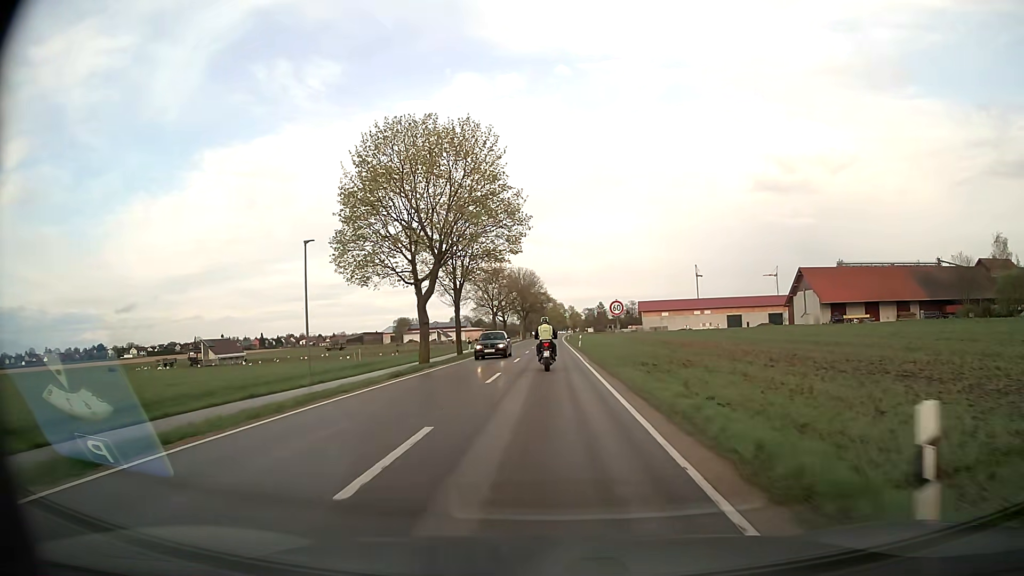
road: secondary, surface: asphalt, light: Day
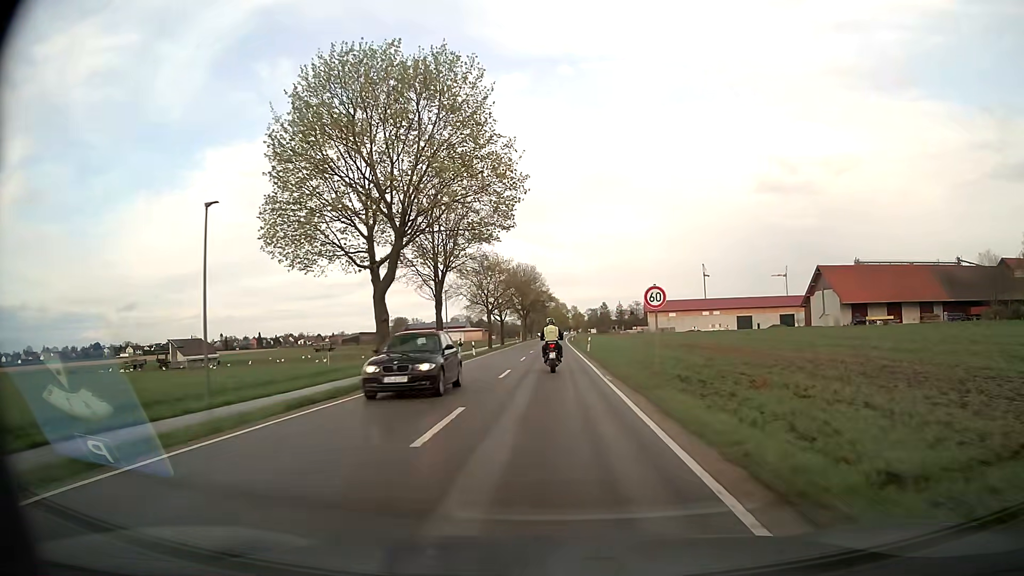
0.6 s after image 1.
(0.0, +9.5) m; 0°
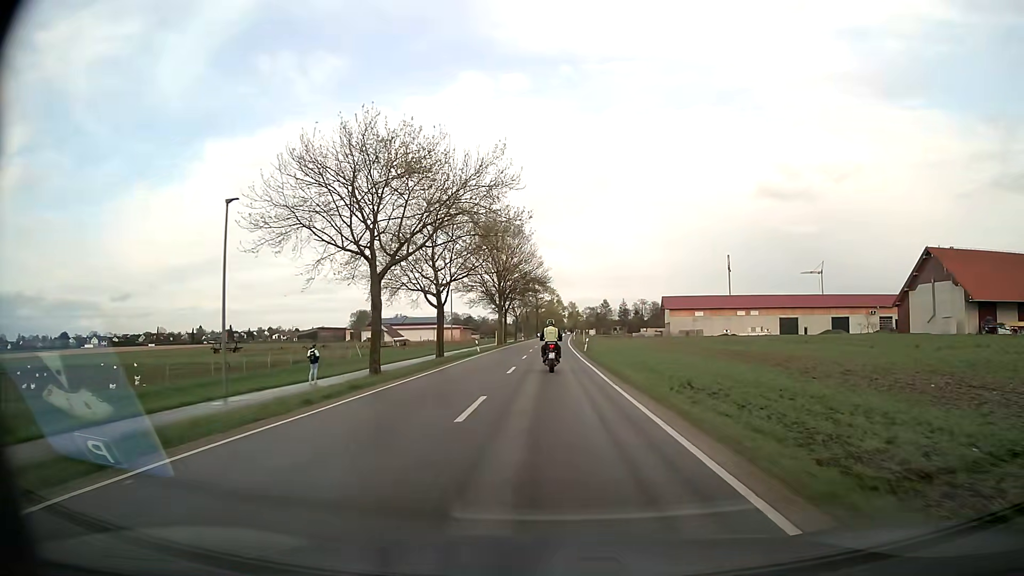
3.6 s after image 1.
(+0.1, +45.9) m; +1°
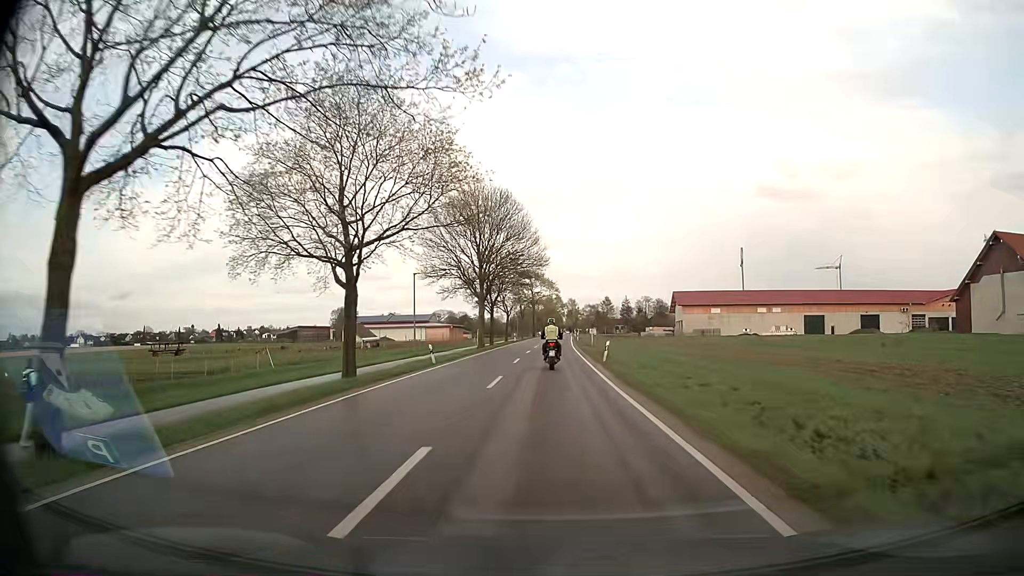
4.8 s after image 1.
(0.0, +18.4) m; 0°
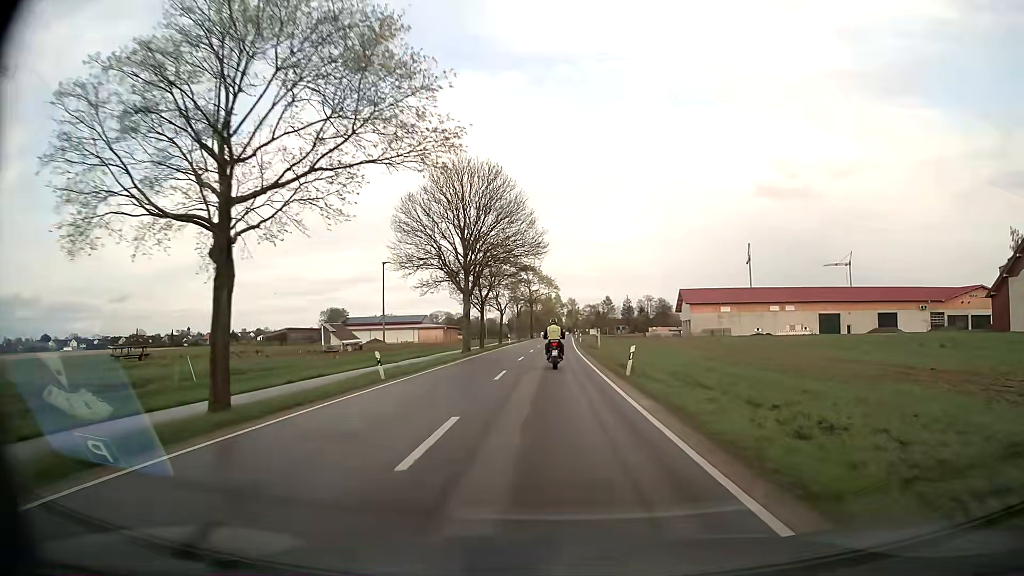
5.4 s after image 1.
(0.0, +9.4) m; 0°
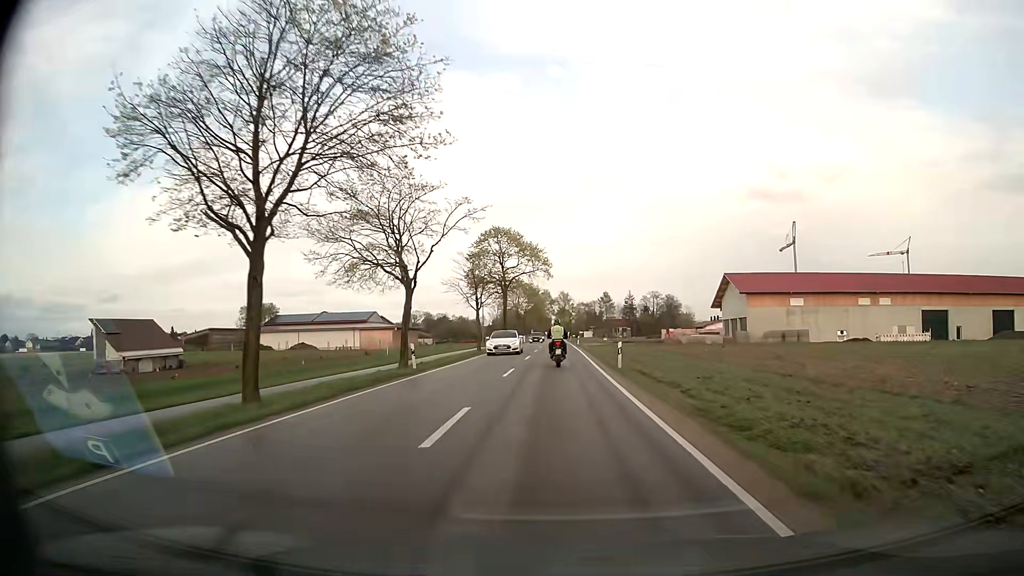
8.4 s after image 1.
(+0.1, +47.0) m; +1°
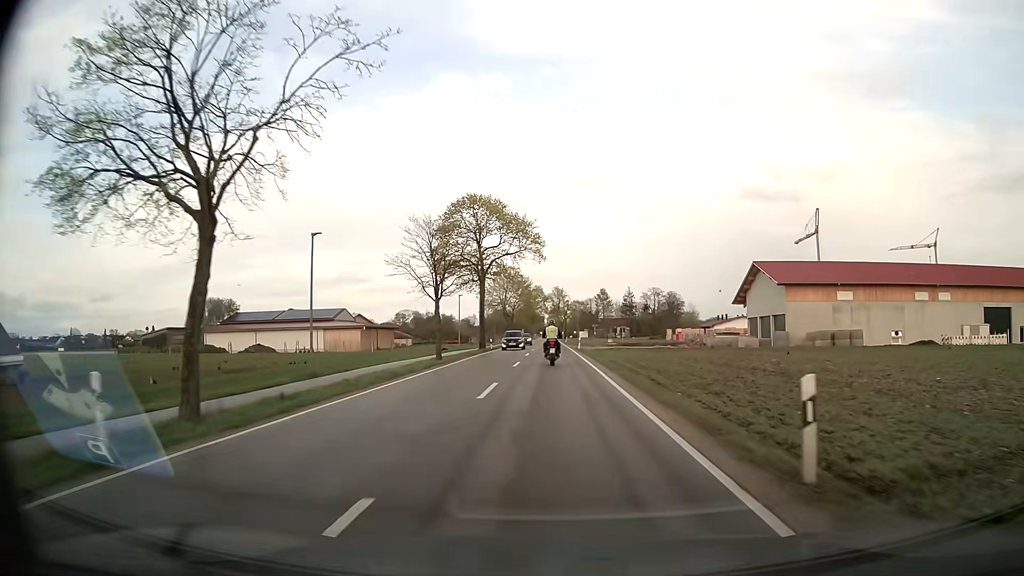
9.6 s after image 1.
(+0.2, +18.3) m; +1°
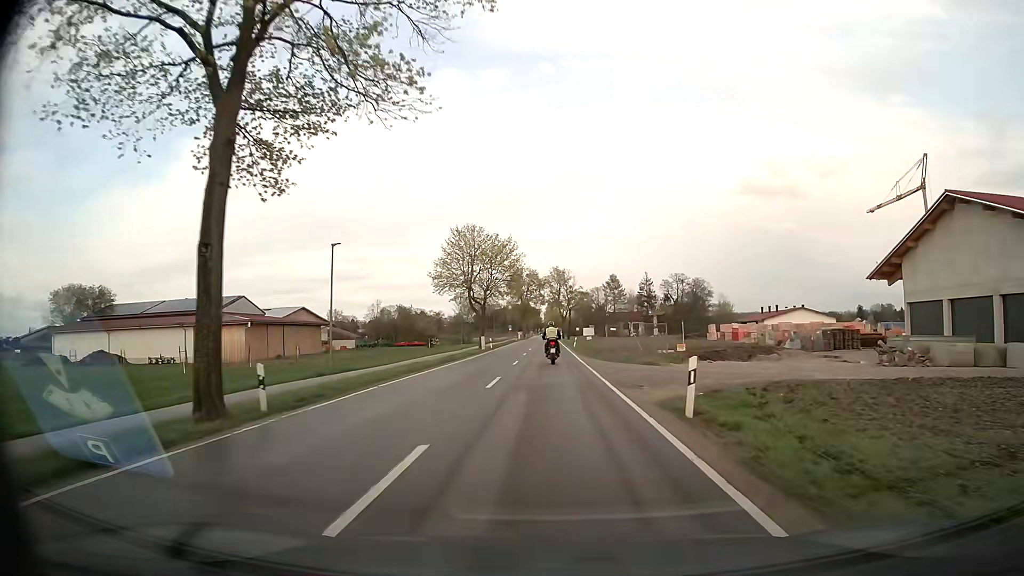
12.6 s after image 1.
(+0.2, +45.5) m; 0°
(0, +10) (0, +20) (0, +30) (0, +40) (0, +50) (0, +60) (0, +70) (0, +80) (0, +90) (0, +100) m
